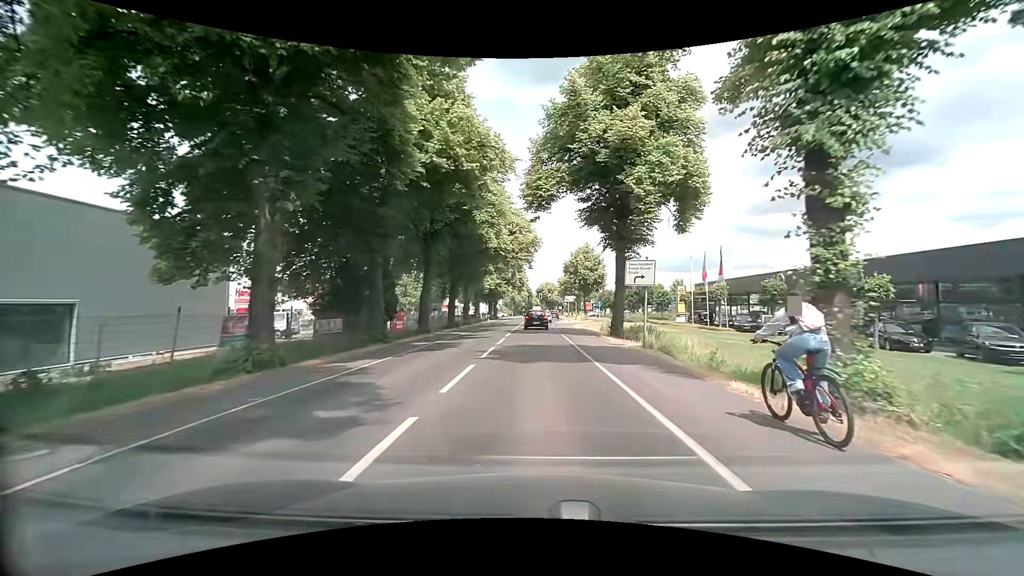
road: secondary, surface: asphalt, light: Day
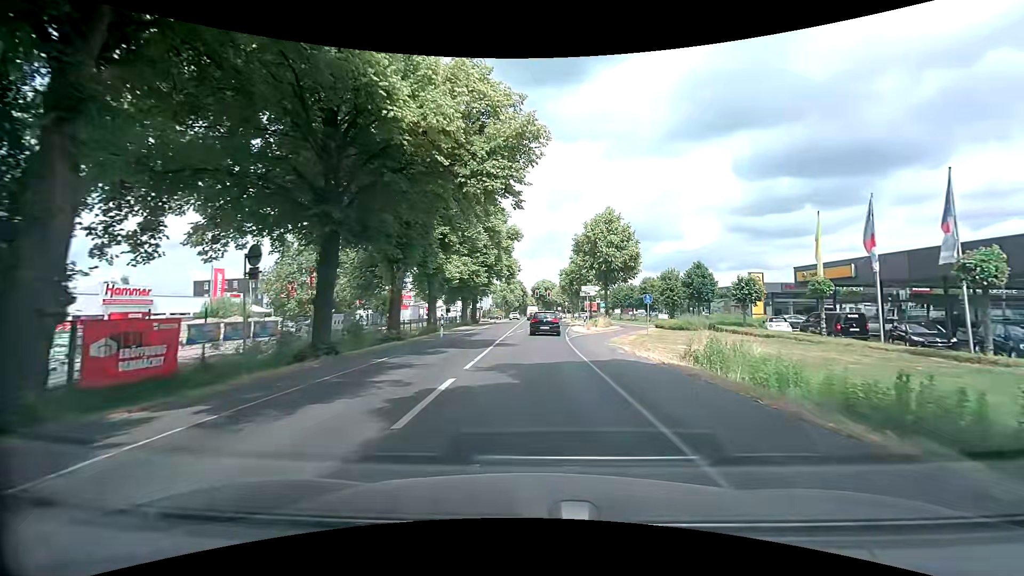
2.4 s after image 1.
(+0.1, +26.2) m; 0°
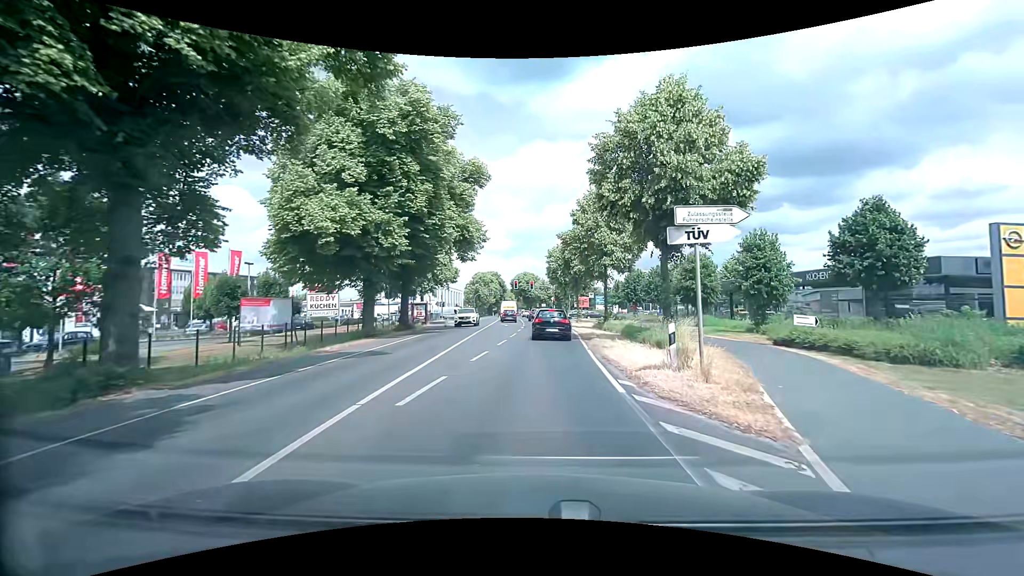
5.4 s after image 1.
(+0.5, +27.3) m; +2°
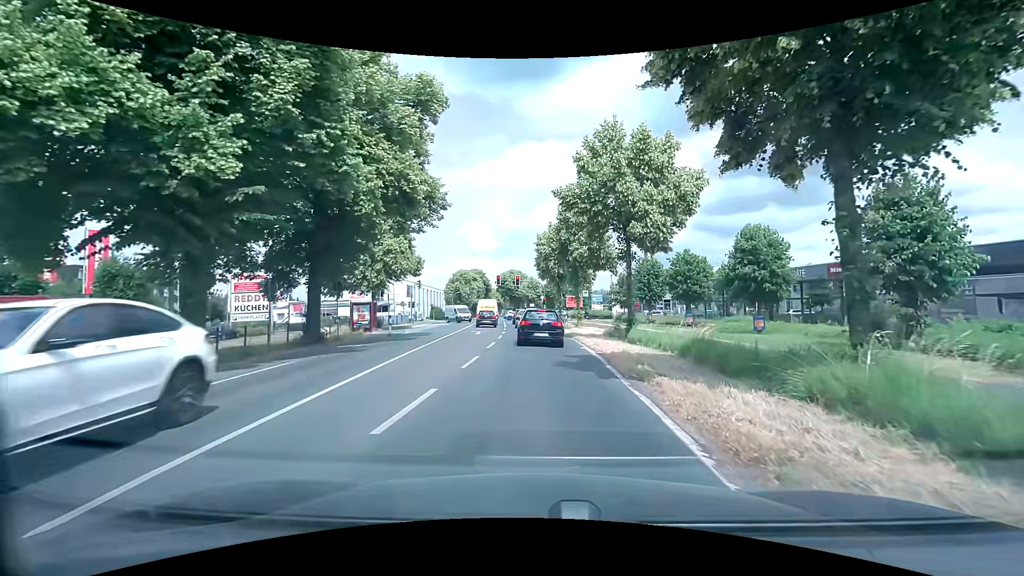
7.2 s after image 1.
(+0.2, +13.5) m; +1°
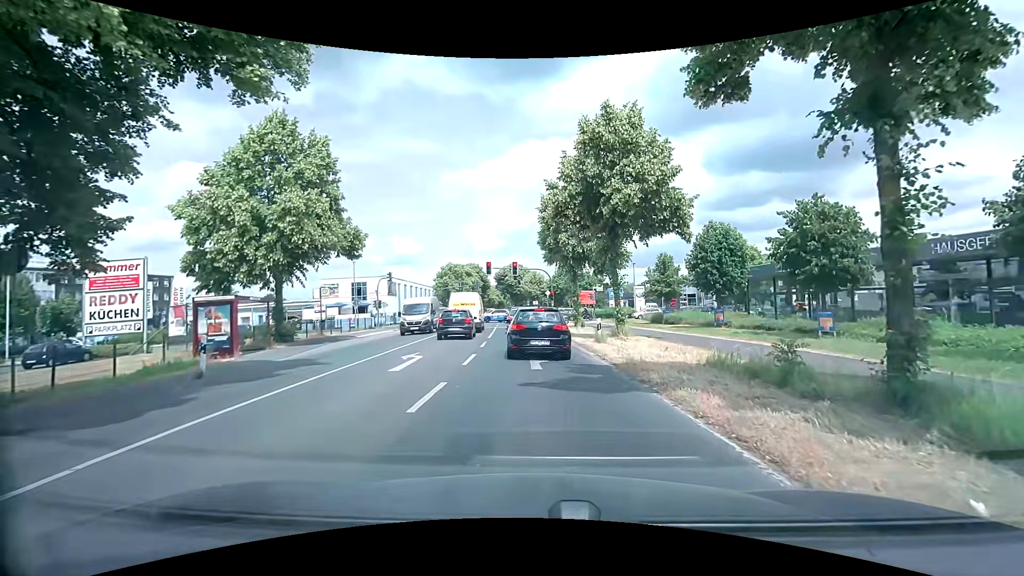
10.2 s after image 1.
(+0.1, +17.1) m; +1°
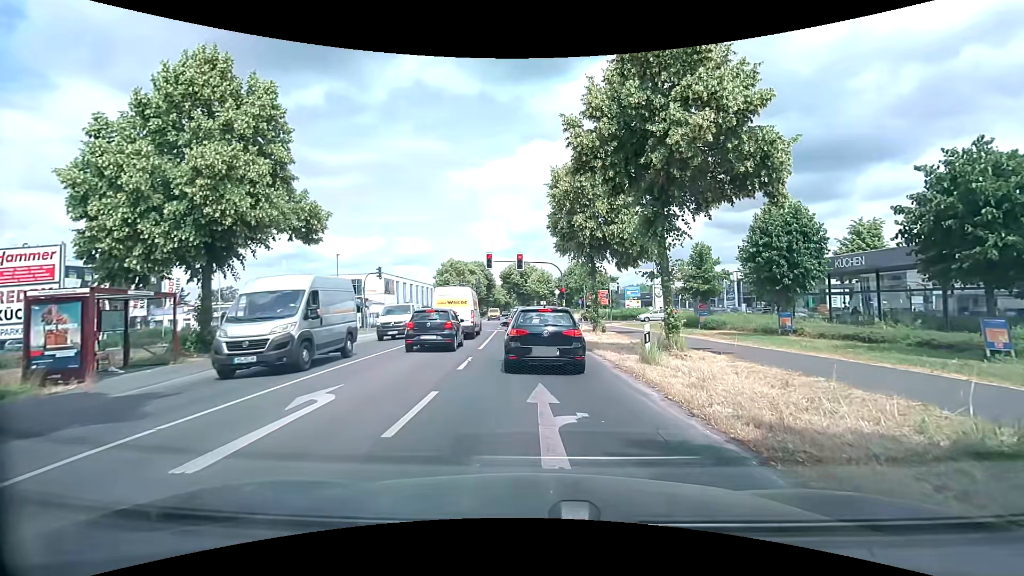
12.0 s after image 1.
(-0.2, +6.8) m; -3°
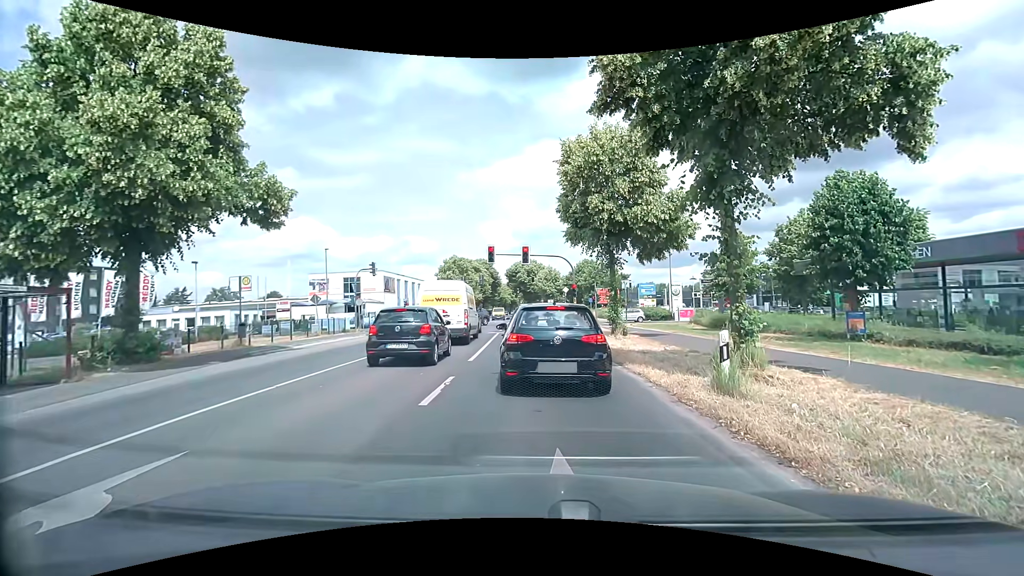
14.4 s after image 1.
(0.0, +4.2) m; -1°
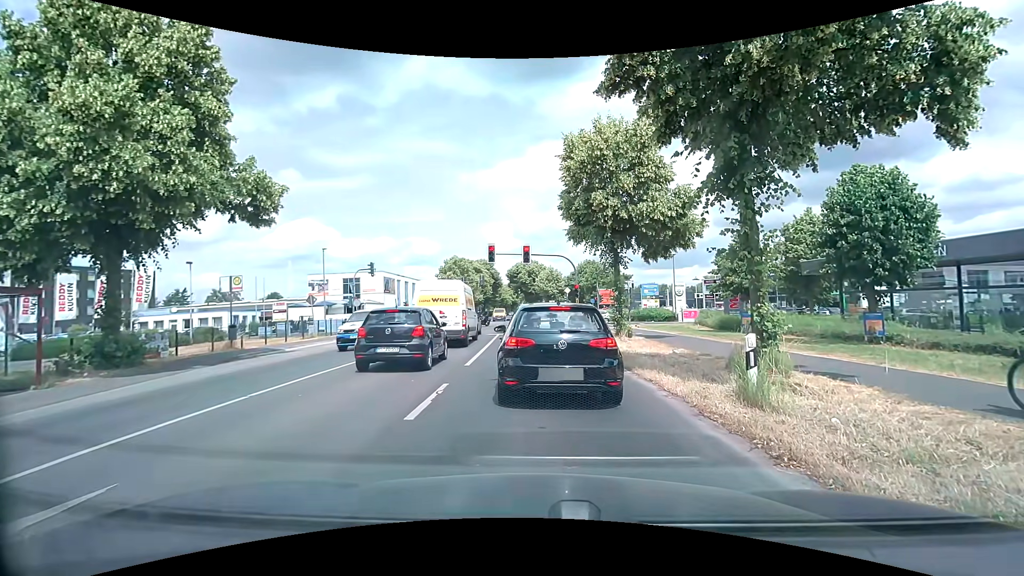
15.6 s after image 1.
(0.0, +0.8) m; 0°
(0, +10) (0, +20) (0, +30) (0, +40) (0, +50) (0, +60) (-1, +70) (-1, +80) (-1, +90) (-1, +100) m
